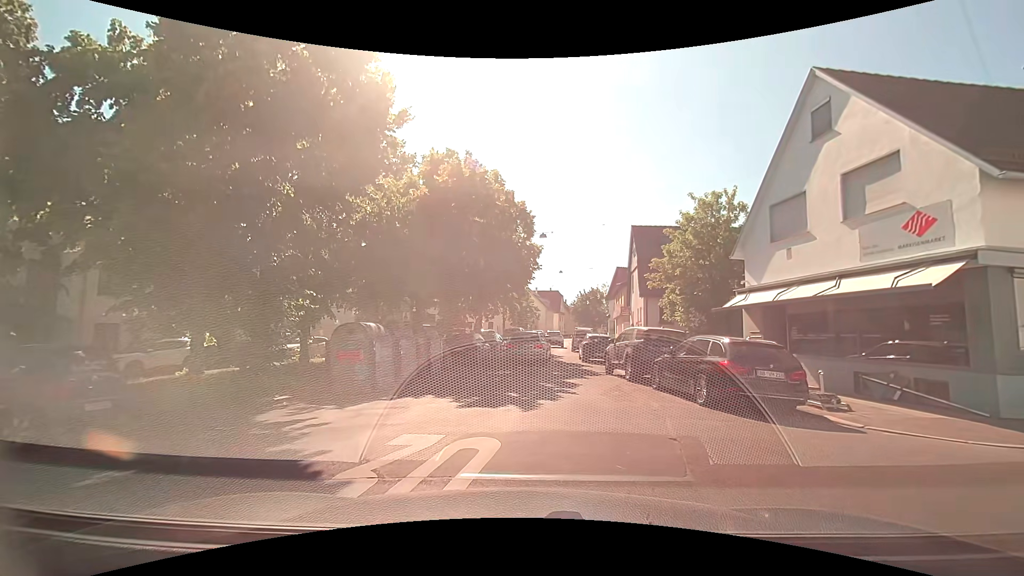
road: residential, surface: asphalt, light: Day
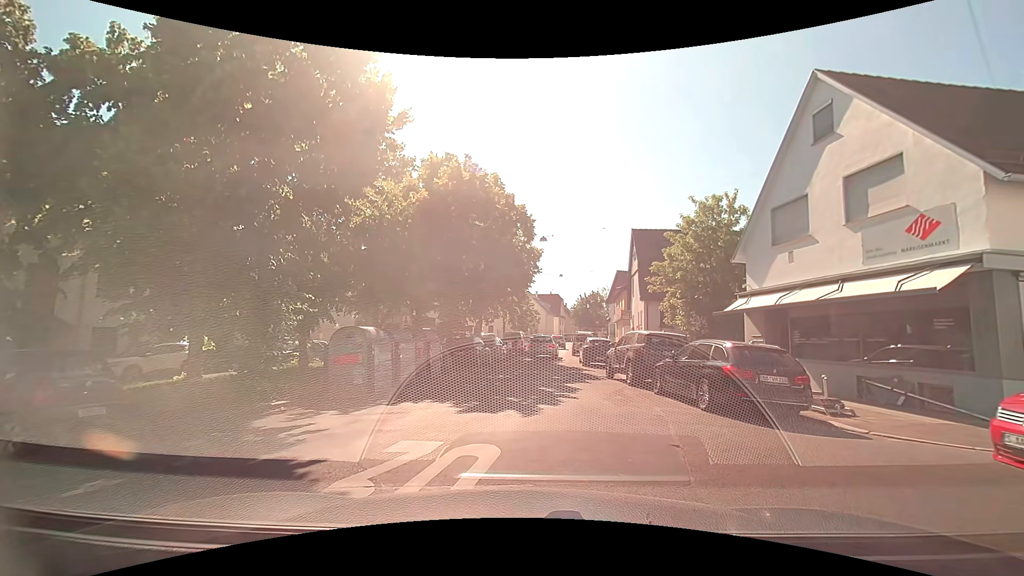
(0.0, +0.2) m; 0°
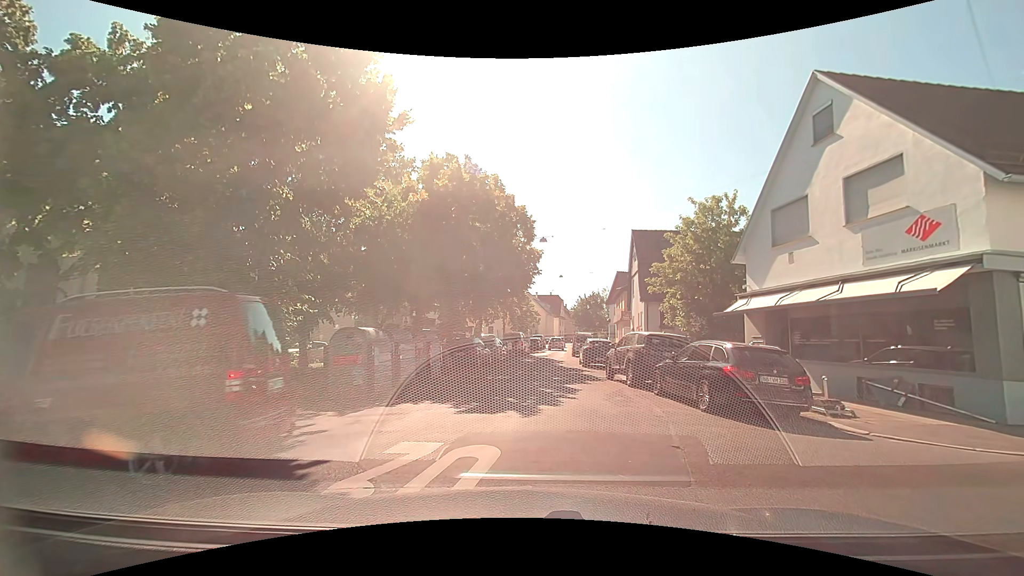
(0.0, +0.1) m; 0°
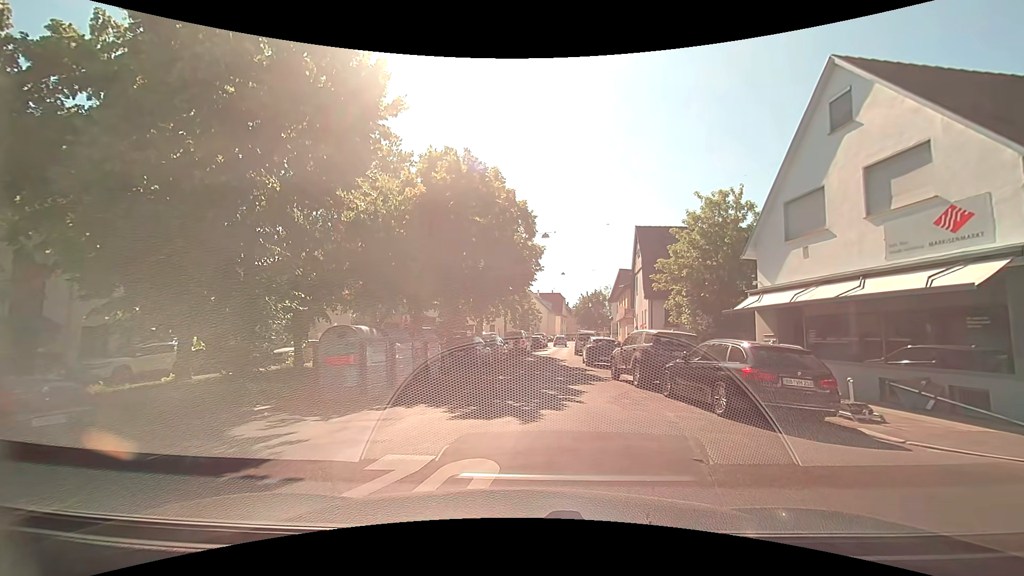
(0.0, +0.7) m; 0°
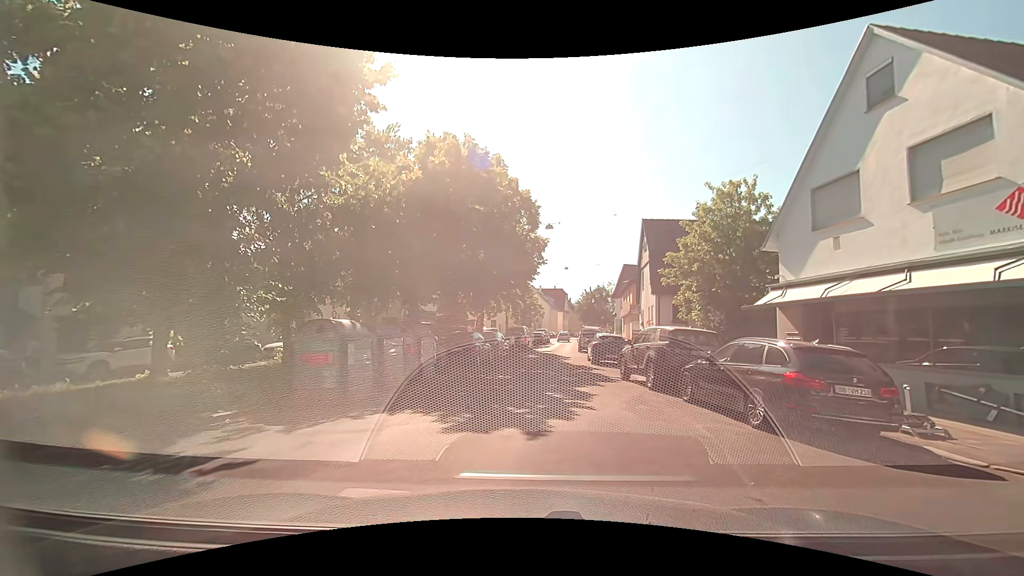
(0.0, +1.4) m; +2°
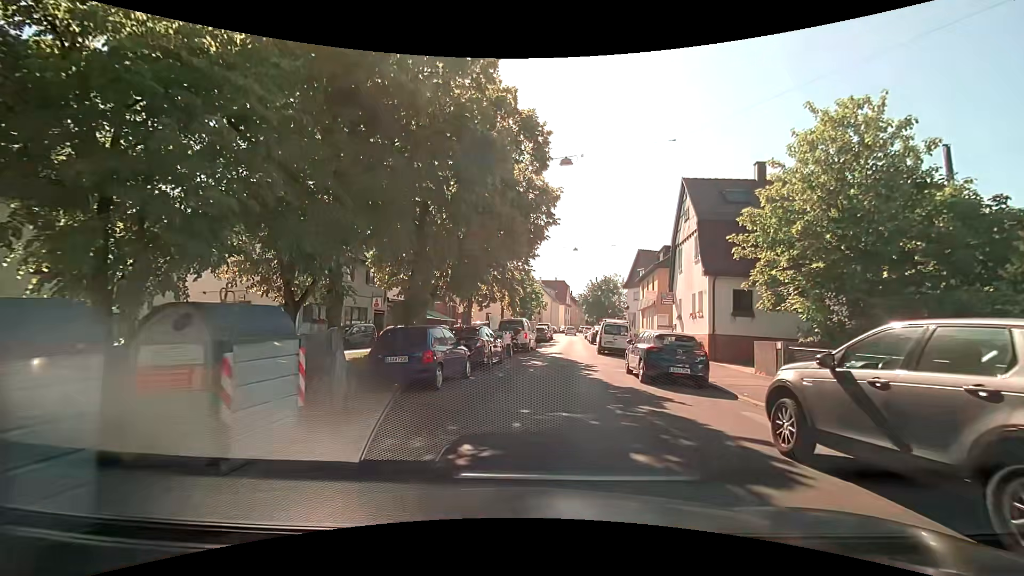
(-0.6, +9.9) m; -2°
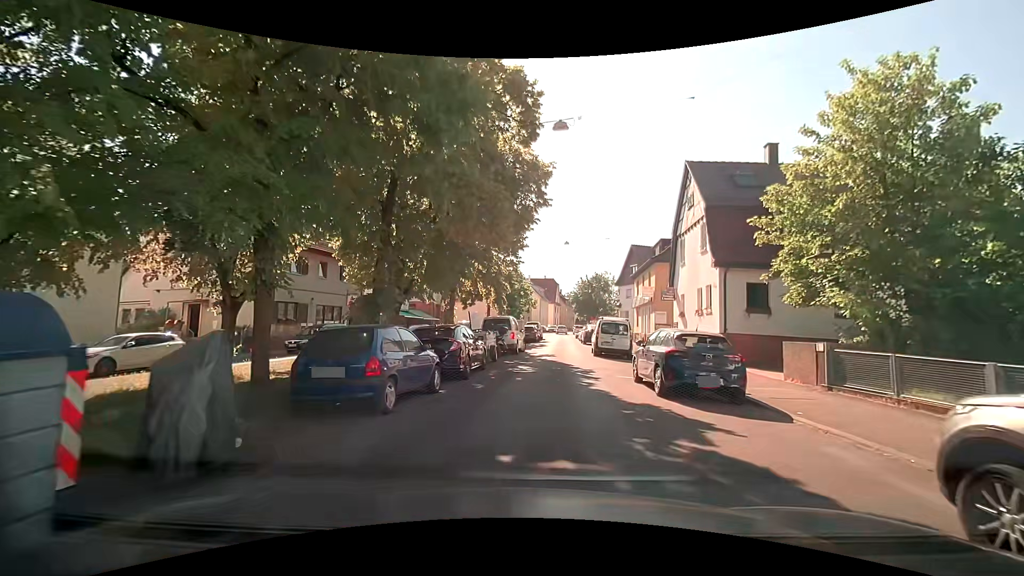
(0.0, +3.0) m; 0°
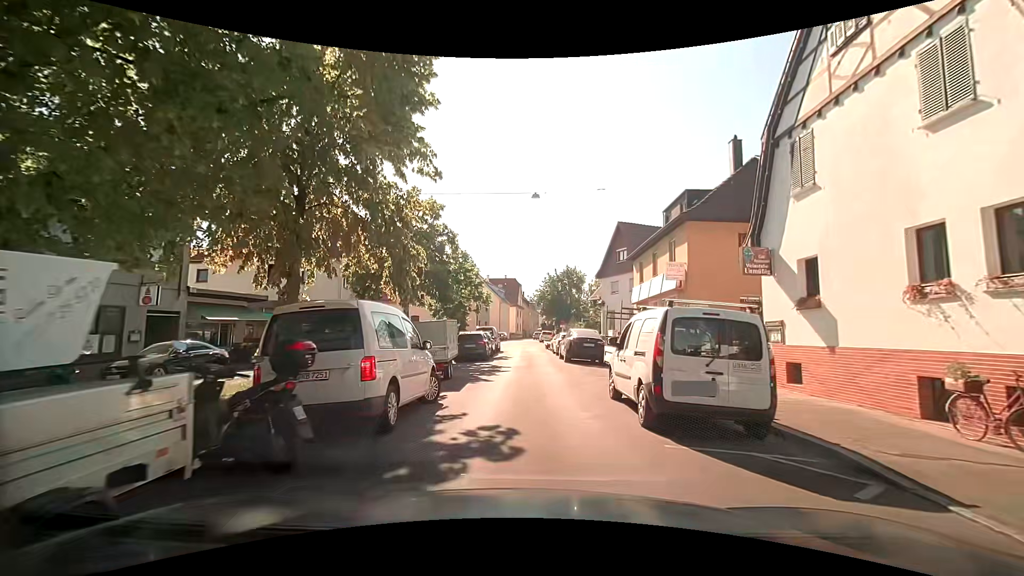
(+0.7, +16.4) m; +6°
(0, +10) (-1, +20) (-1, +30) (-1, +40) (-2, +50) (-2, +60) (-3, +70) (-2, +80) (-1, +90) (0, +100) m
